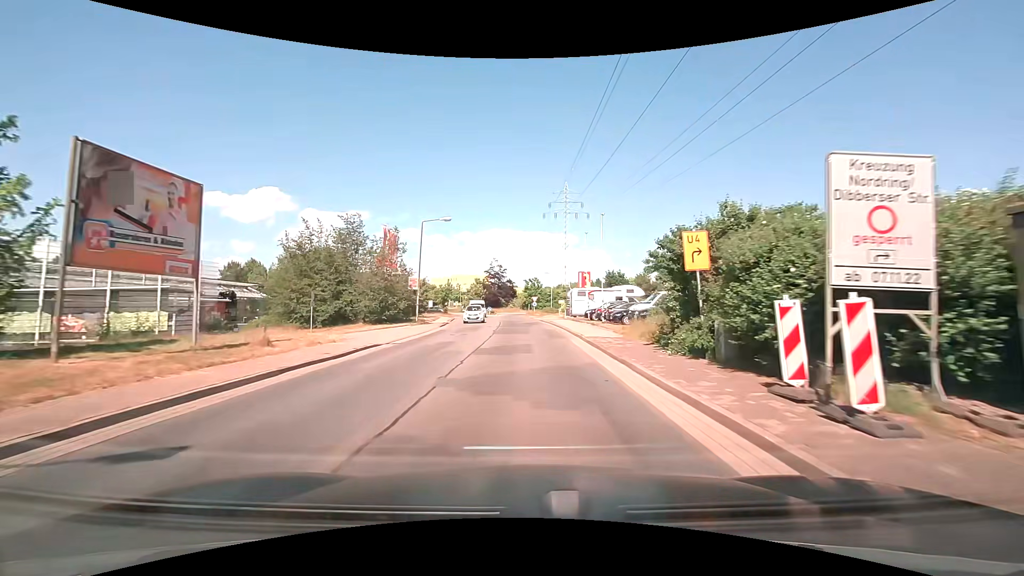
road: residential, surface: asphalt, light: Day
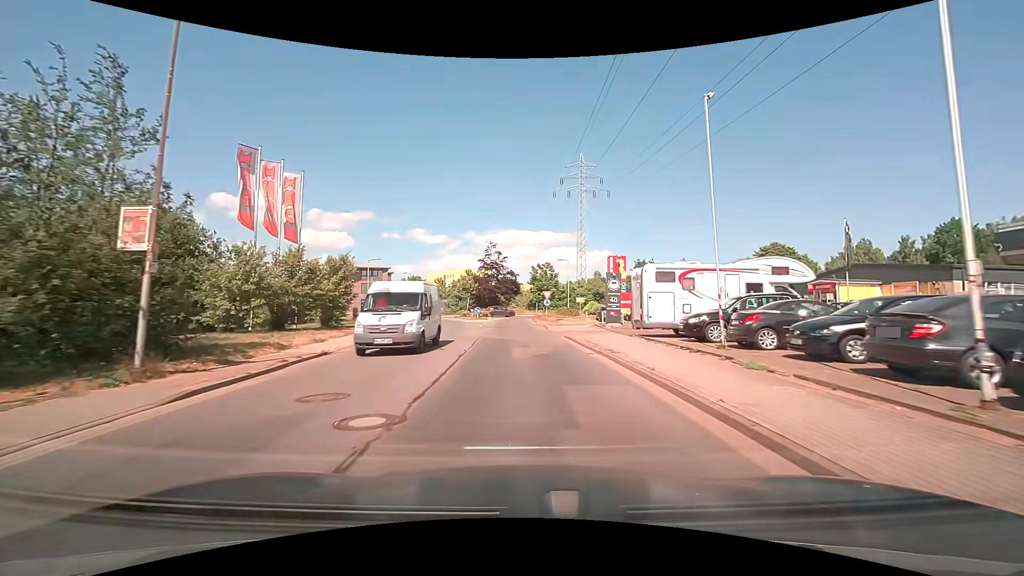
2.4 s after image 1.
(0.0, +26.7) m; 0°
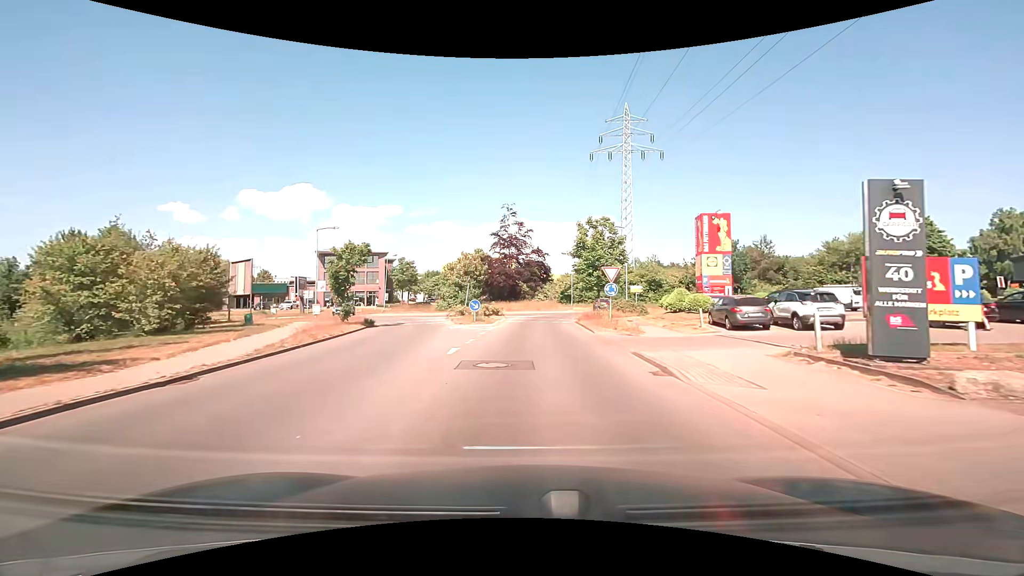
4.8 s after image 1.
(-0.7, +23.7) m; -3°
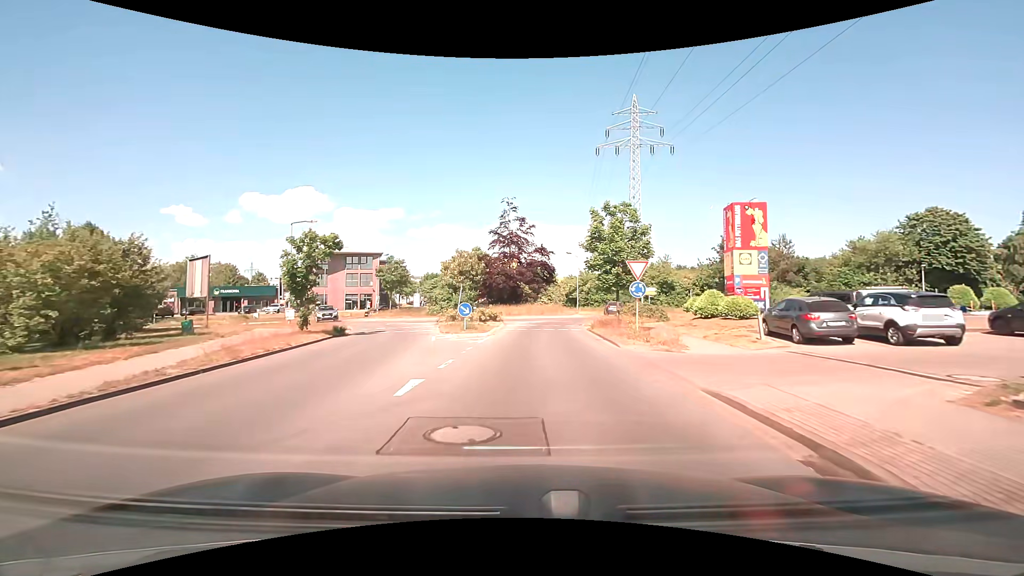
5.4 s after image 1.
(0.0, +5.1) m; 0°
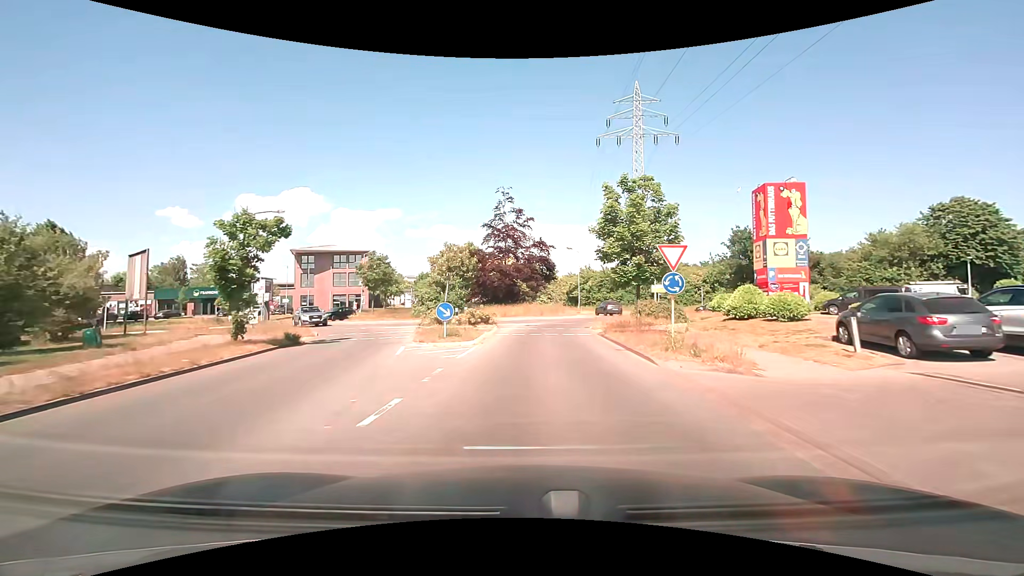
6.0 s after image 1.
(0.0, +4.6) m; -1°
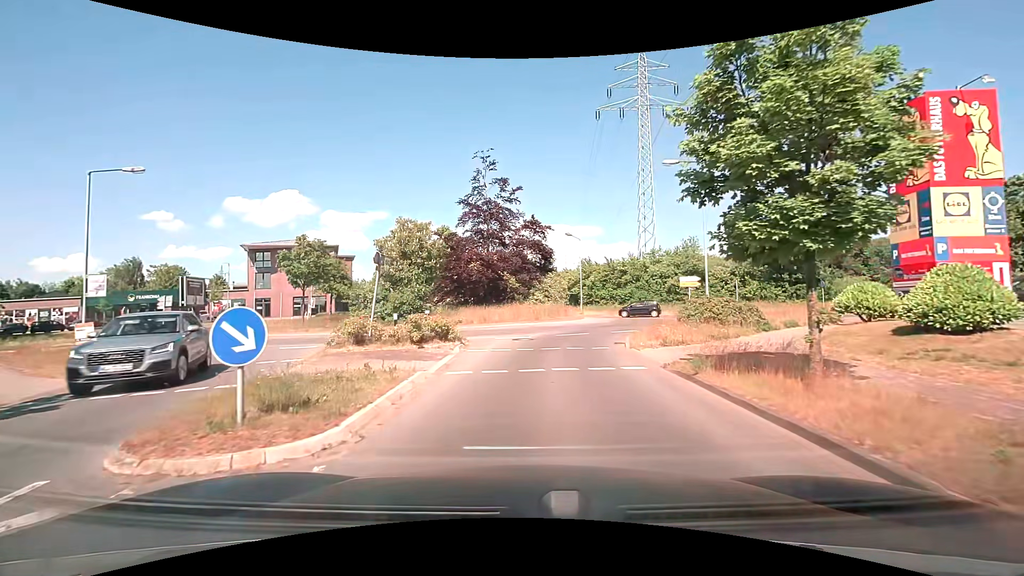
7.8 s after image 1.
(+0.3, +11.3) m; +2°
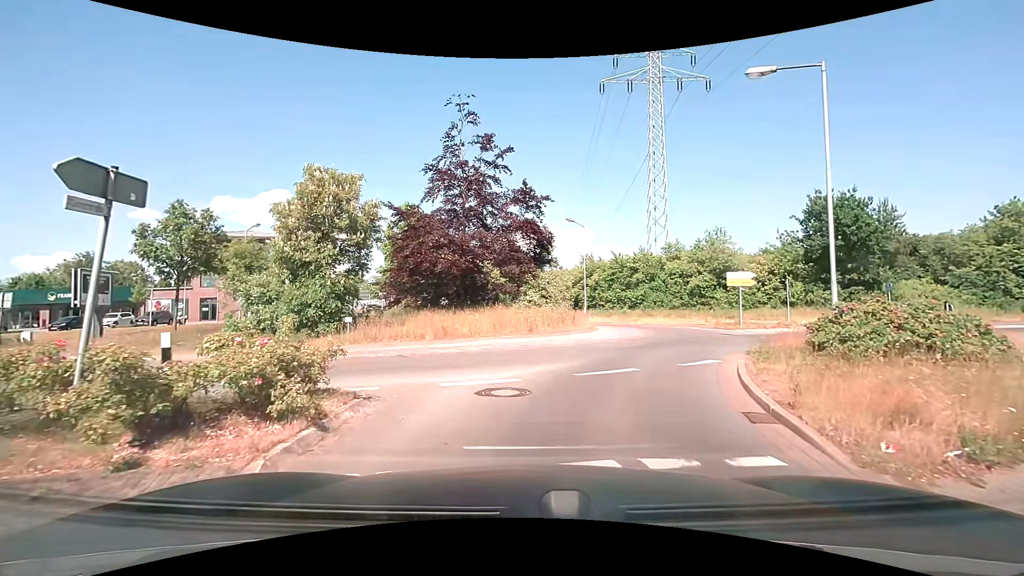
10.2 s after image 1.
(0.0, +10.0) m; -1°
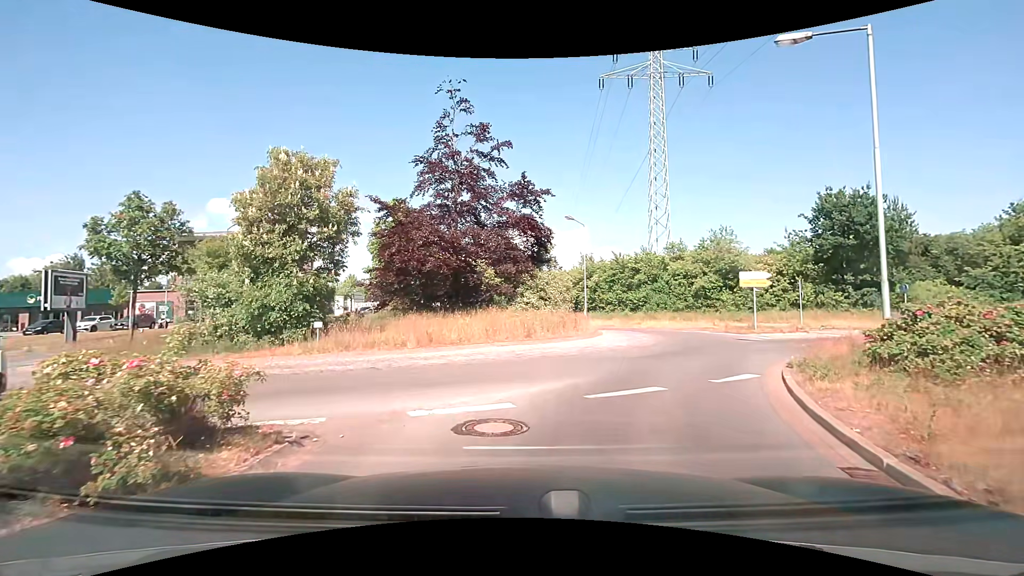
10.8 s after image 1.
(+0.1, +2.0) m; +2°
